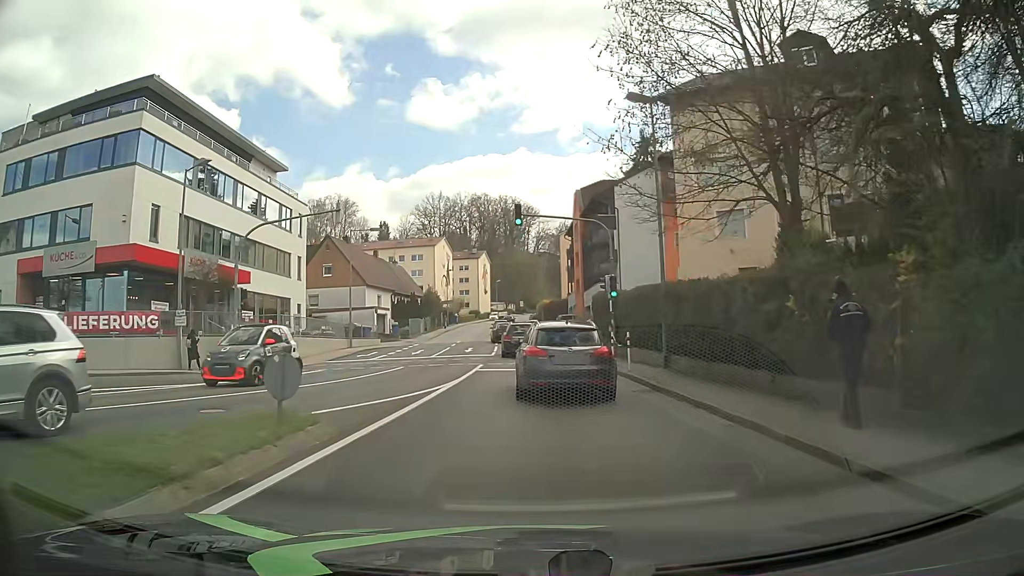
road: tertiary_link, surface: asphalt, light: Day
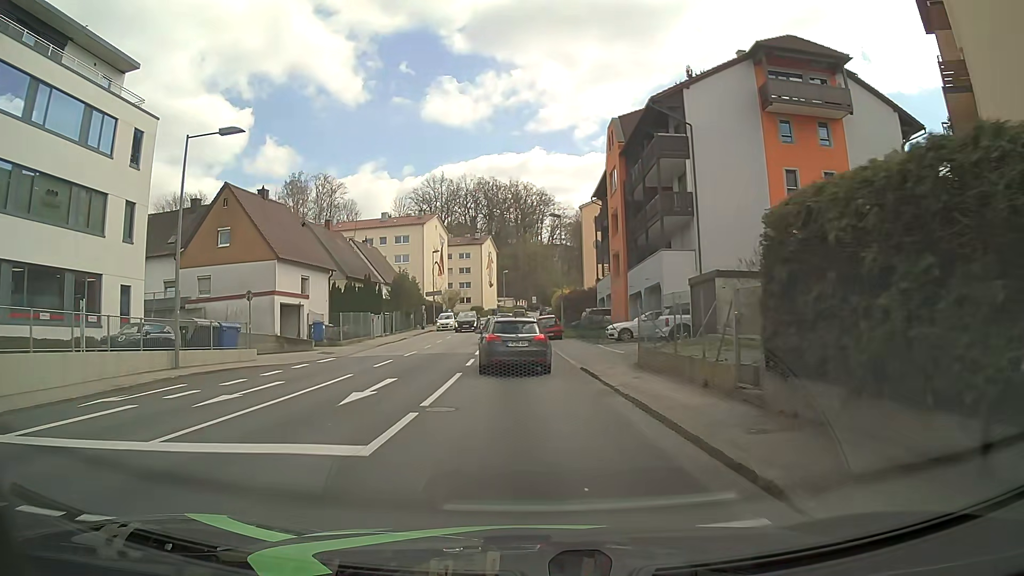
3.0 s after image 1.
(-0.1, +24.0) m; -2°
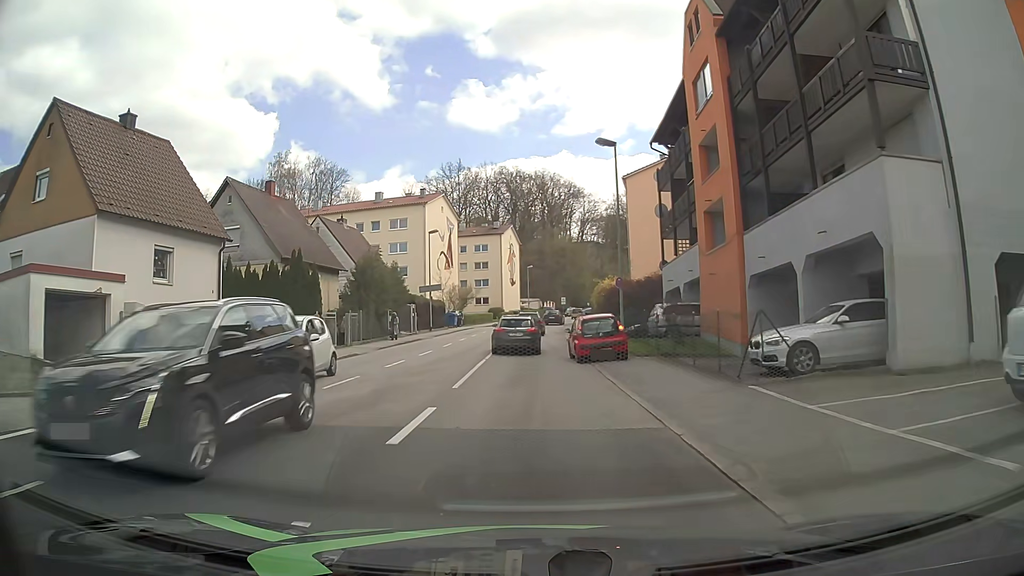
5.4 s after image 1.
(-0.3, +19.2) m; -2°
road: tertiary
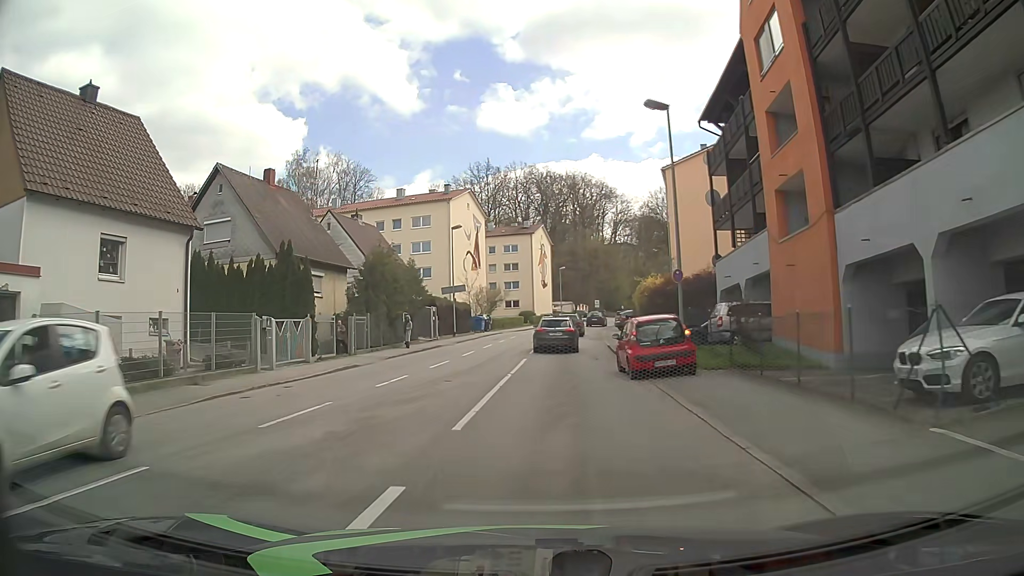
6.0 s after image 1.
(-0.1, +5.1) m; -3°
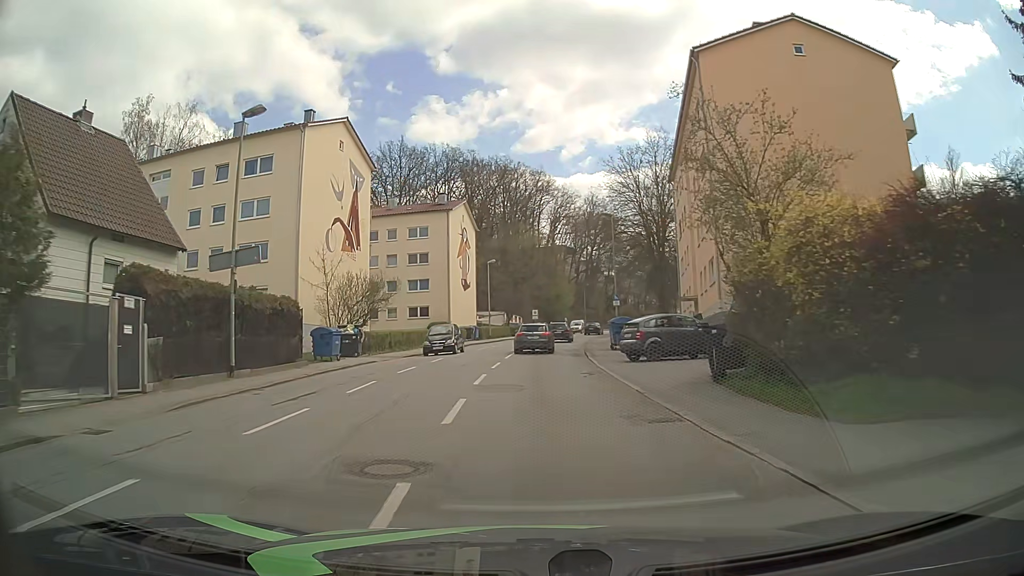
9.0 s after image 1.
(+0.7, +30.3) m; +6°
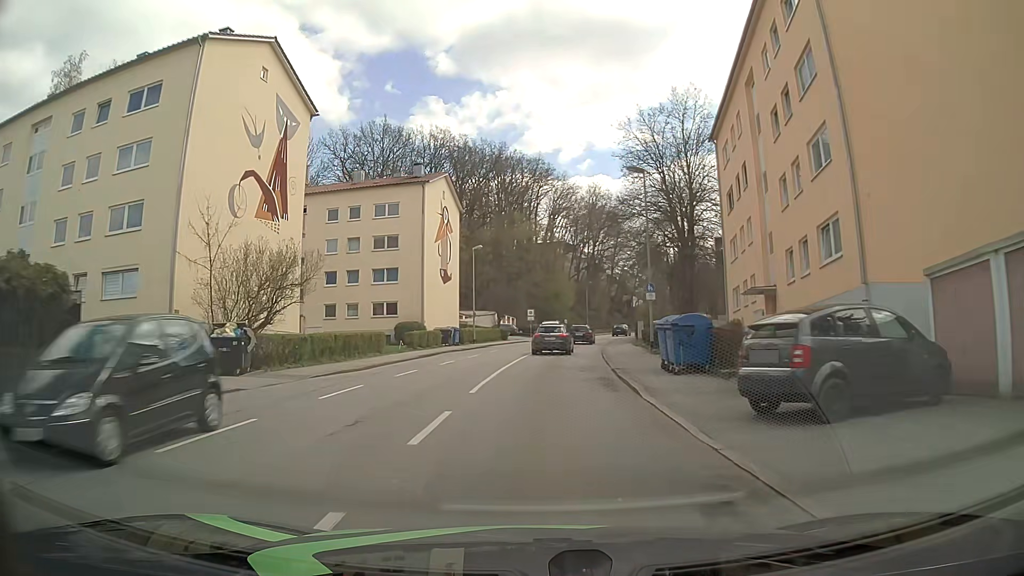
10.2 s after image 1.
(0.0, +13.8) m; 0°
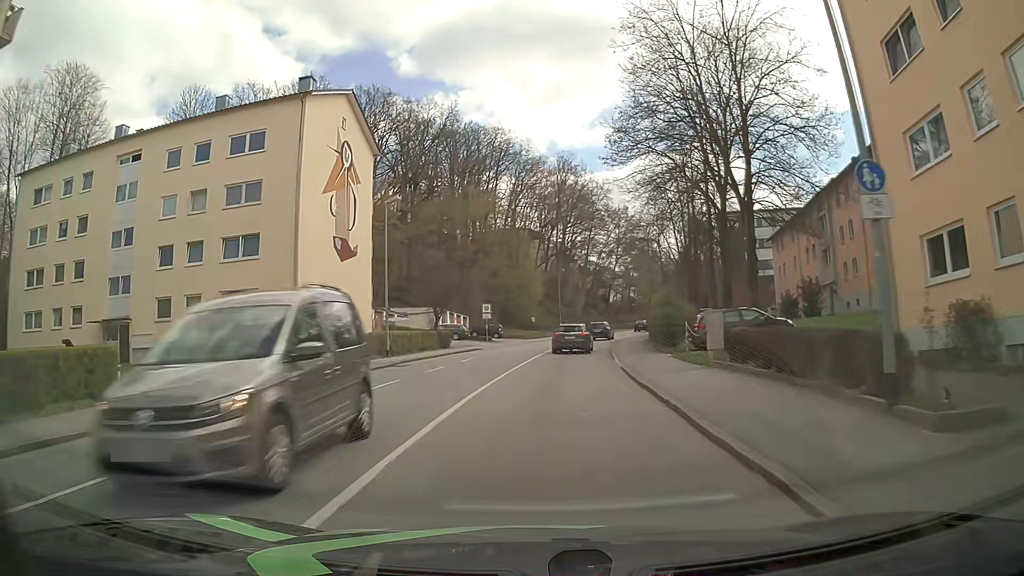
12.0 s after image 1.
(+0.7, +22.1) m; +4°
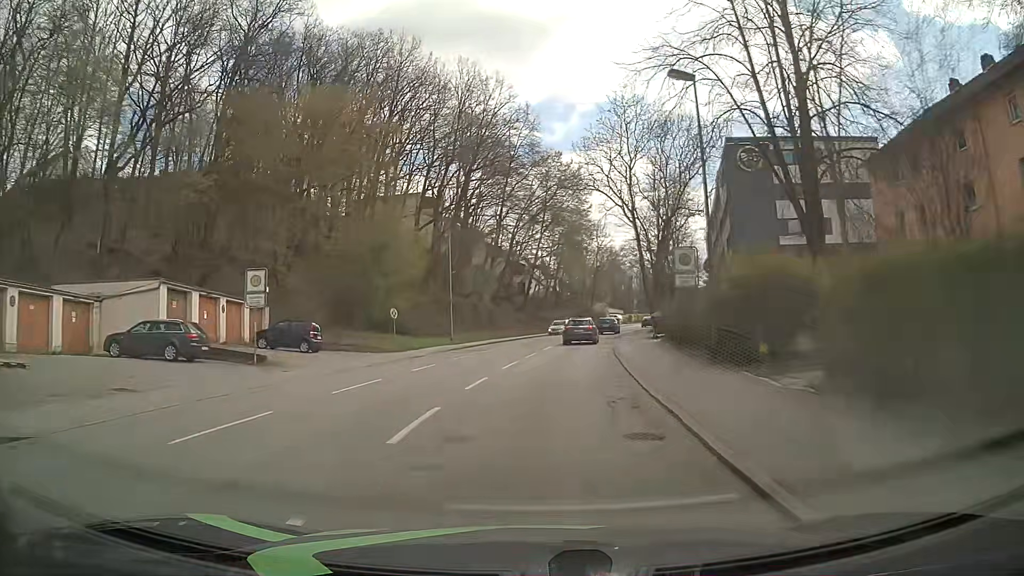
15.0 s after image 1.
(+2.4, +37.9) m; +7°
